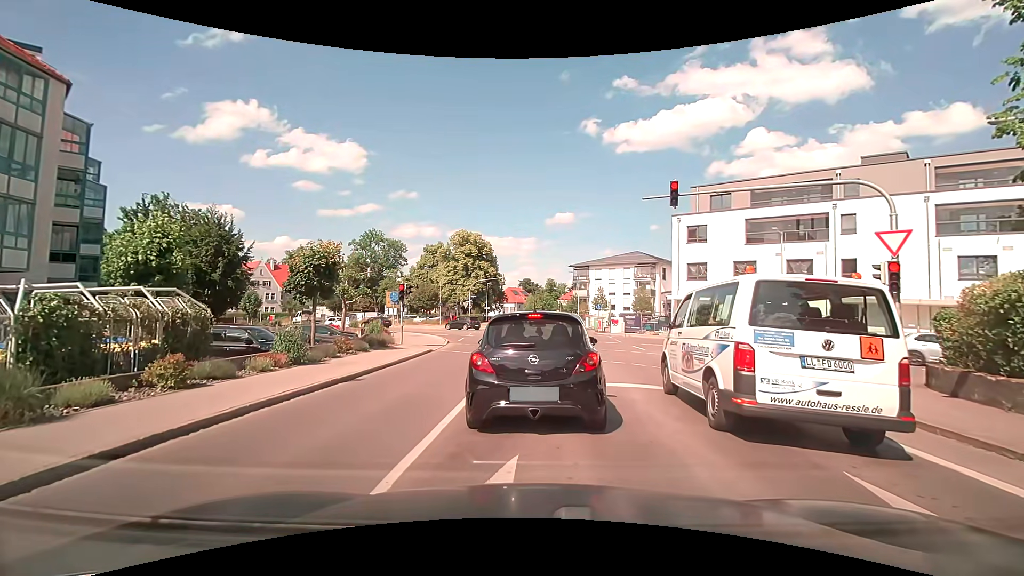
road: tertiary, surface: asphalt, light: Day
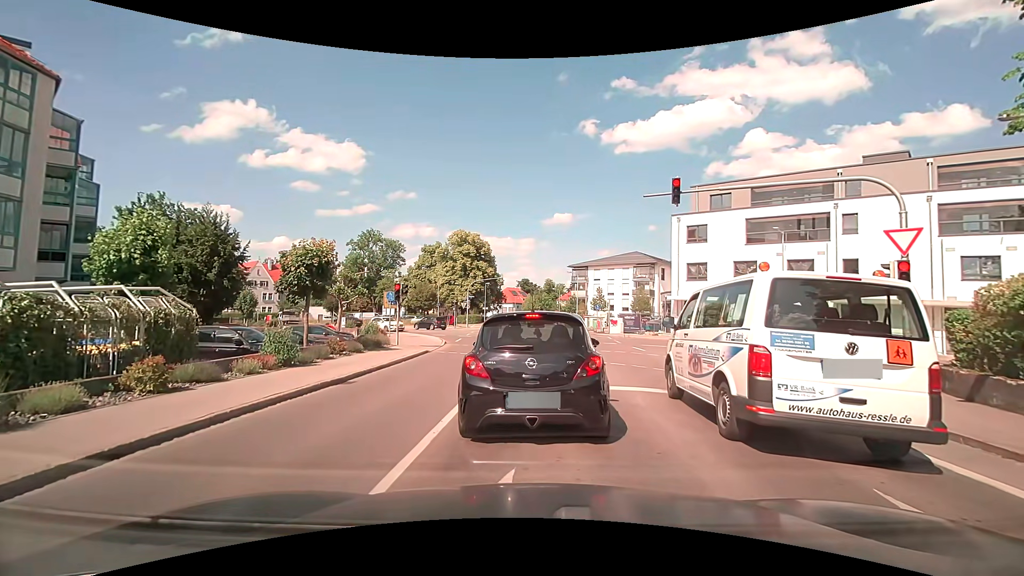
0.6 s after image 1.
(0.0, +0.4) m; 0°
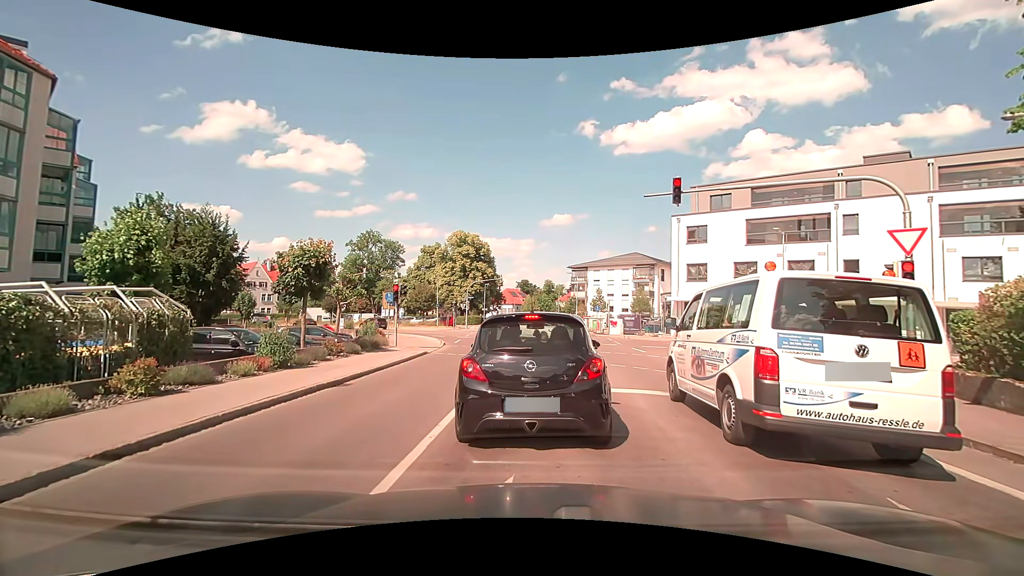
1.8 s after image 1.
(0.0, +0.2) m; 0°
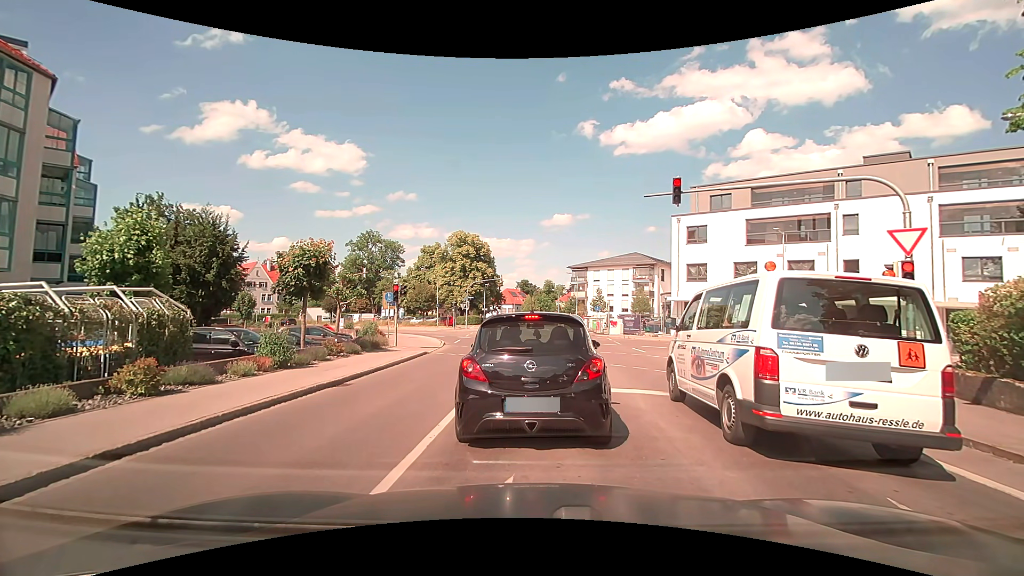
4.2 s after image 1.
(0.0, 0.0) m; 0°
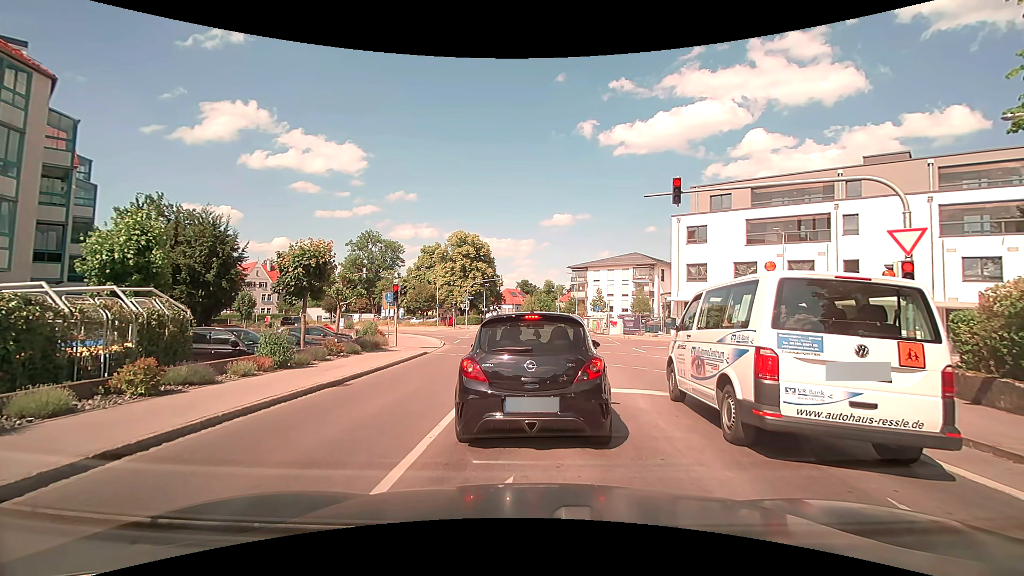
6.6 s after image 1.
(0.0, 0.0) m; 0°
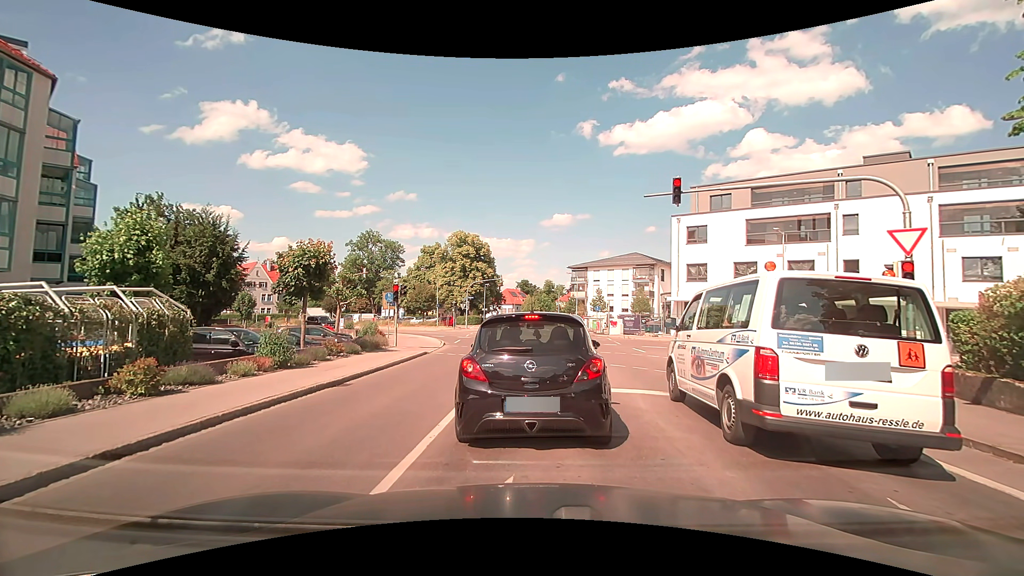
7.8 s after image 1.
(0.0, 0.0) m; 0°
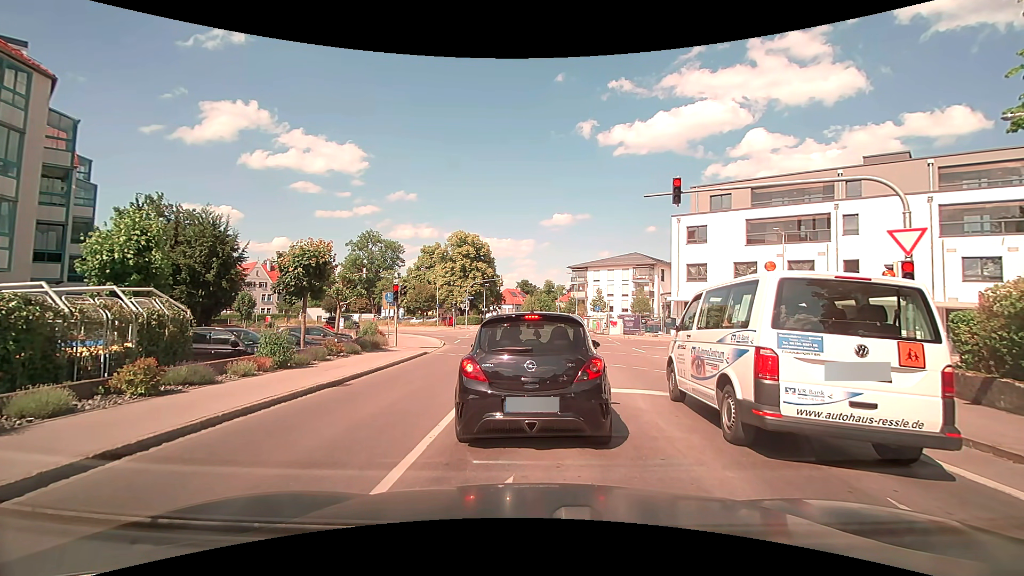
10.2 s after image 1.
(0.0, 0.0) m; 0°
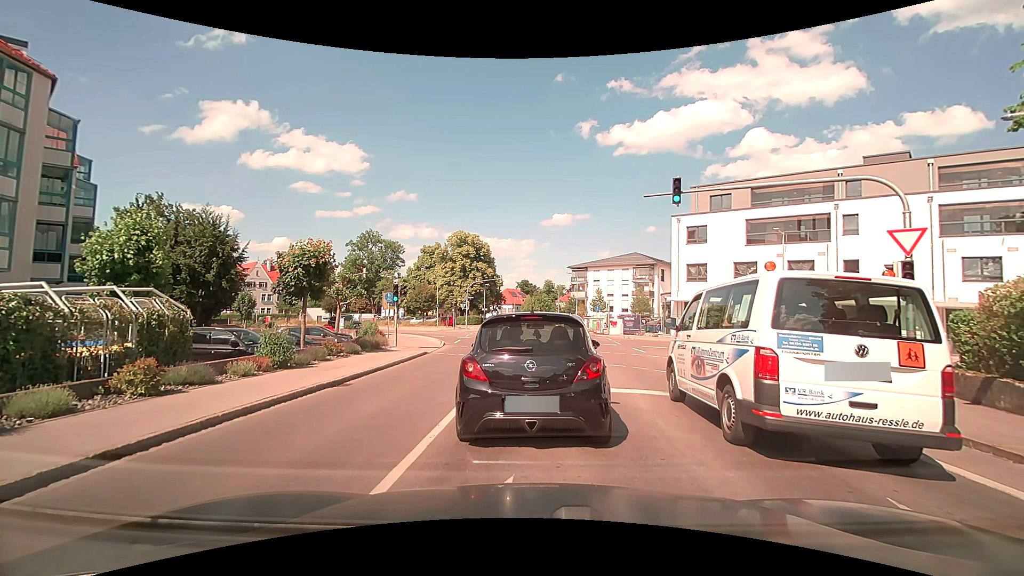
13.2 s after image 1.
(0.0, 0.0) m; 0°
(0, +10) (+1, +20) (+1, +30) (0, +40) (-4, +48) (-12, +55) (-20, +61) (-27, +68) (-35, +75) (-42, +81) m
